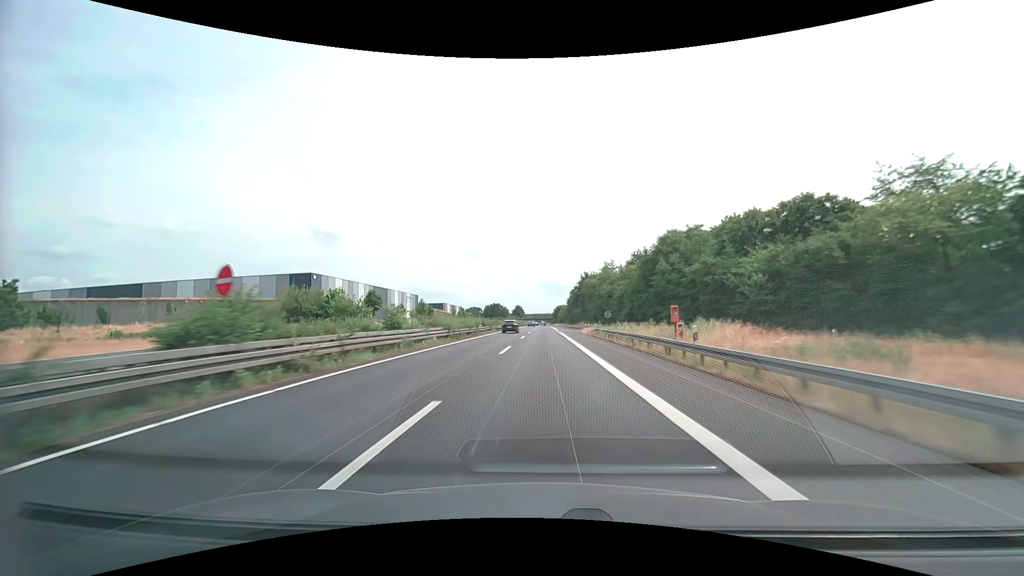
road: trunk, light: Day
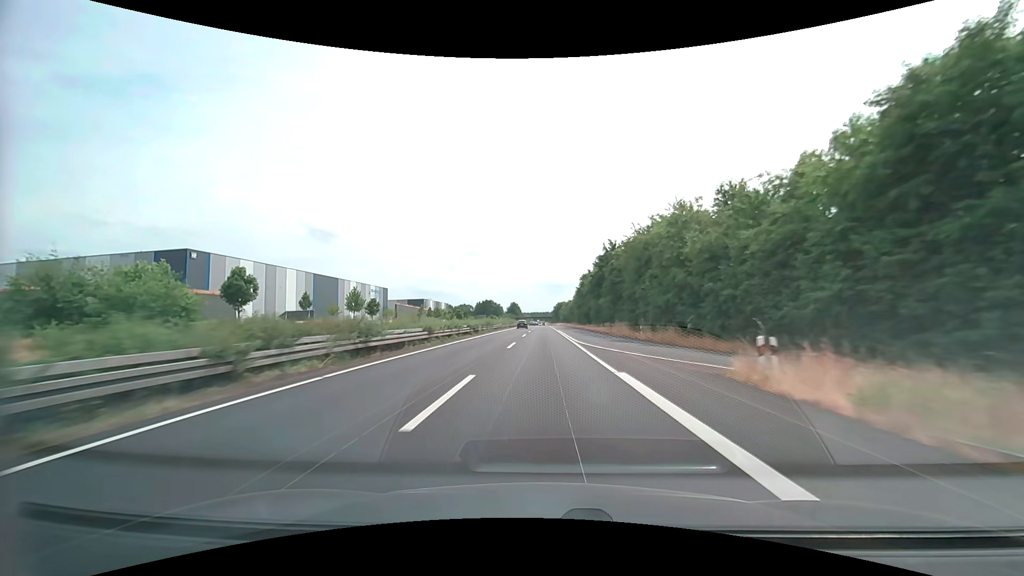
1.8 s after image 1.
(+0.1, +49.8) m; 0°
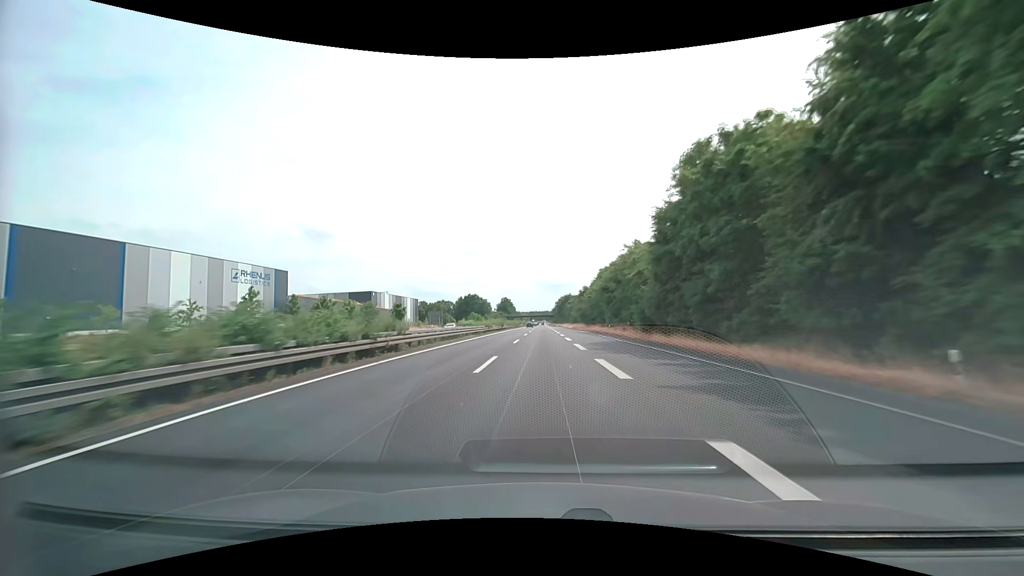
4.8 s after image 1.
(+0.1, +83.1) m; 0°
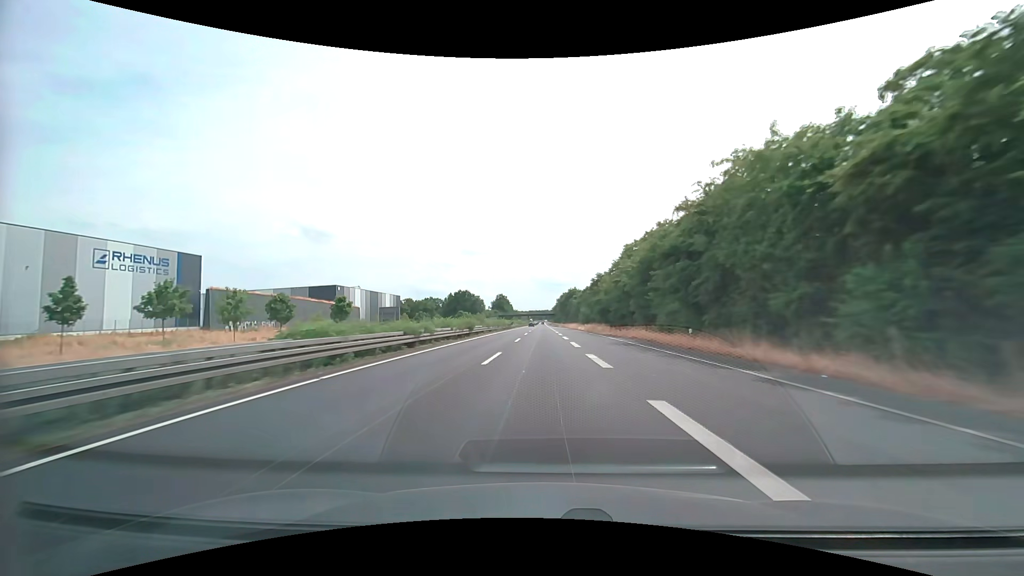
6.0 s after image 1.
(0.0, +33.3) m; 0°
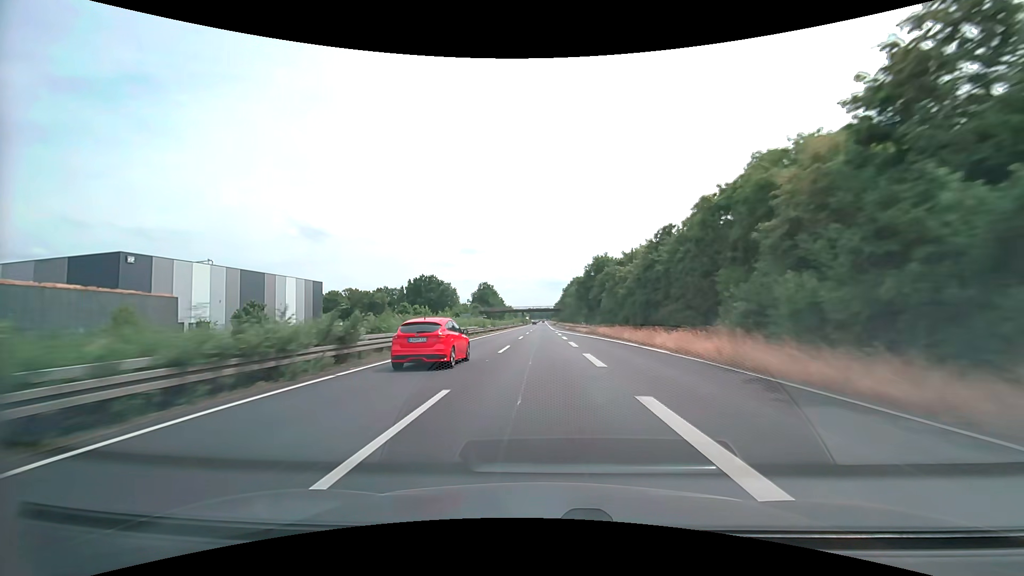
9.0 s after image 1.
(-0.1, +83.4) m; 0°
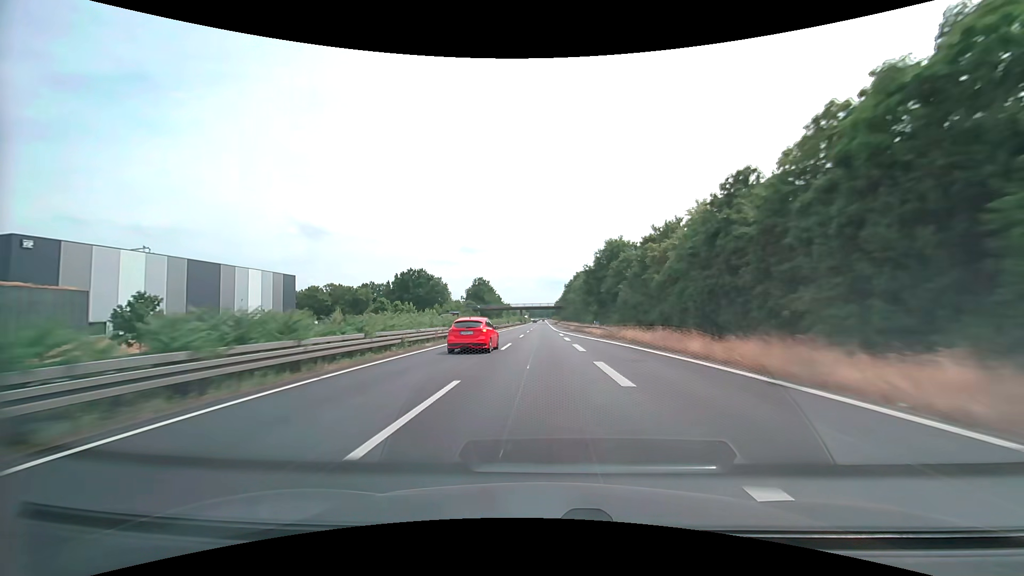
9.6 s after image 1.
(0.0, +16.7) m; 0°
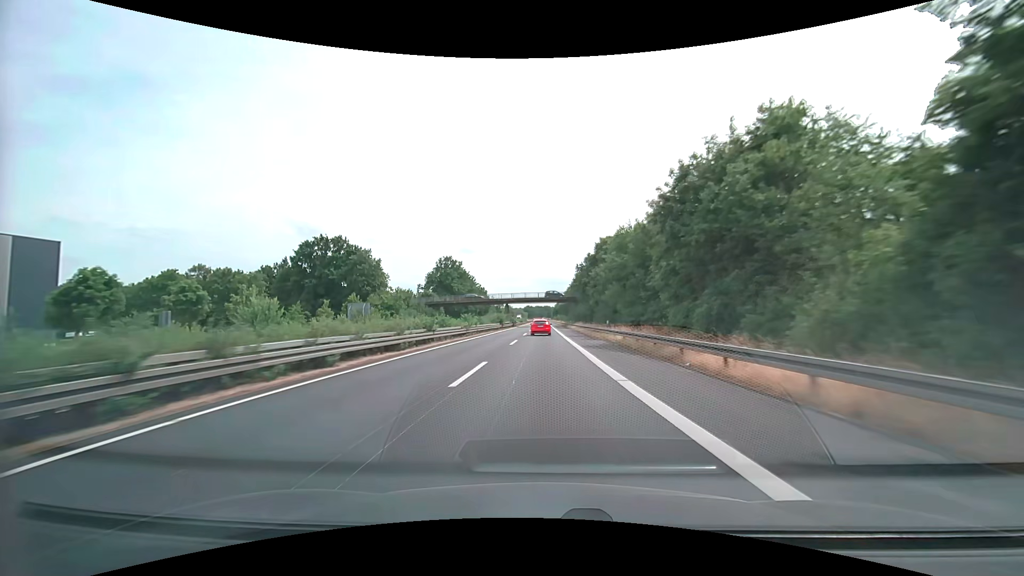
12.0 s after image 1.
(+0.1, +66.6) m; 0°
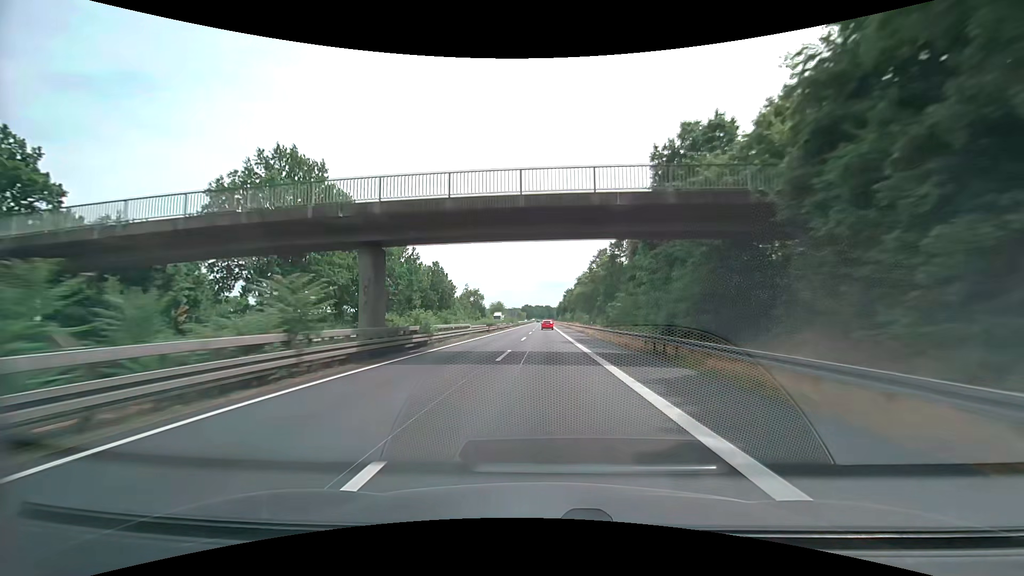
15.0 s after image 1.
(-0.2, +83.2) m; 0°
(0, +10) (0, +20) (0, +30) (0, +40) (0, +50) (0, +60) (0, +70) (0, +80) (0, +90) (0, +100) m
